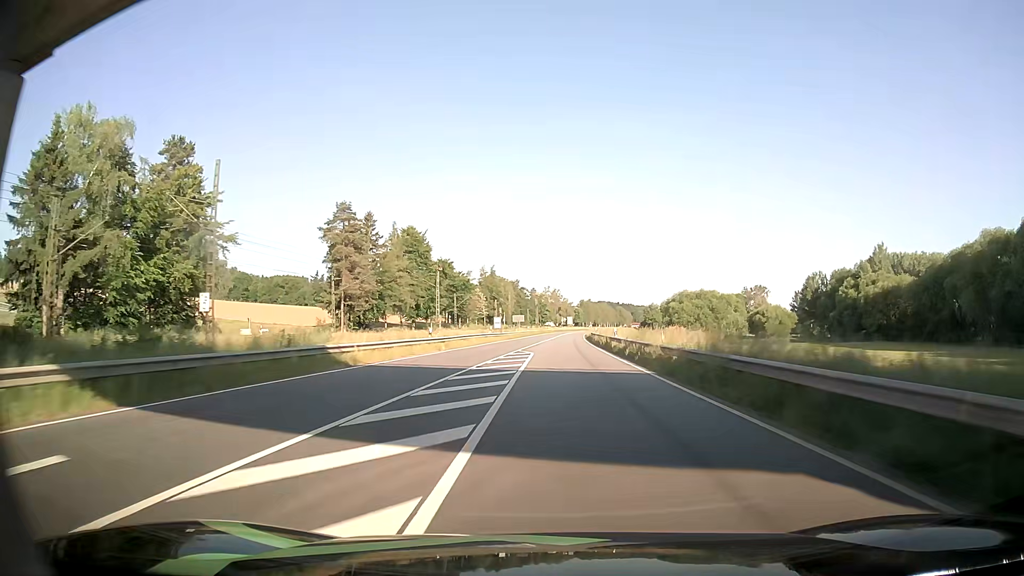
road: primary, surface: asphalt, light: Day
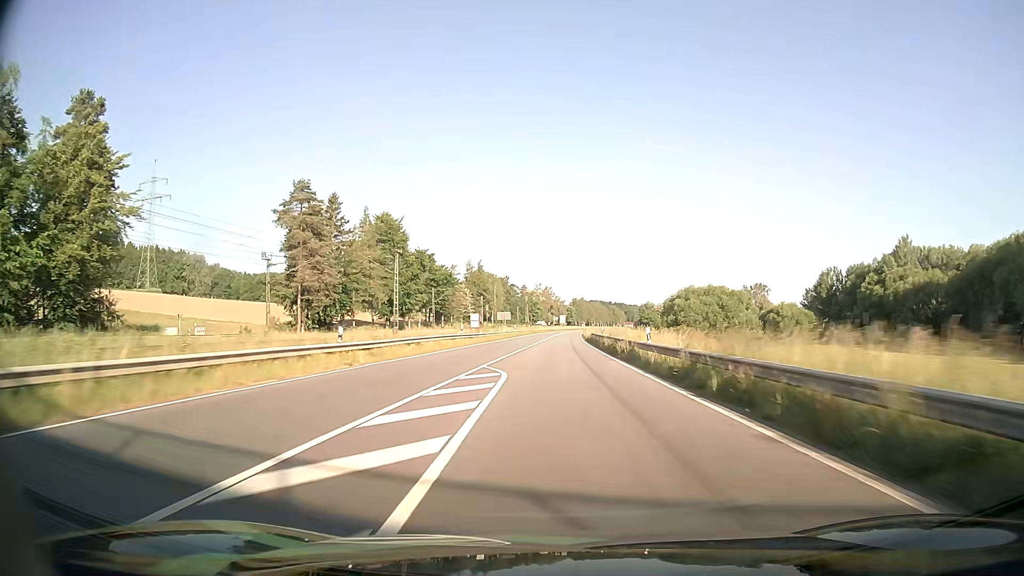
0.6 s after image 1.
(0.0, +16.6) m; +1°
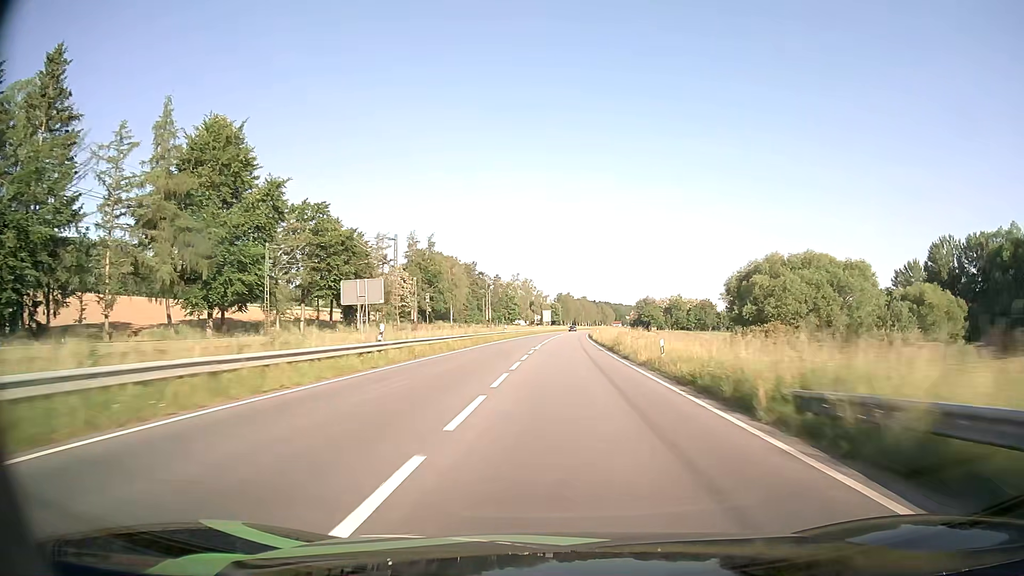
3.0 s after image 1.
(+0.9, +66.0) m; +1°
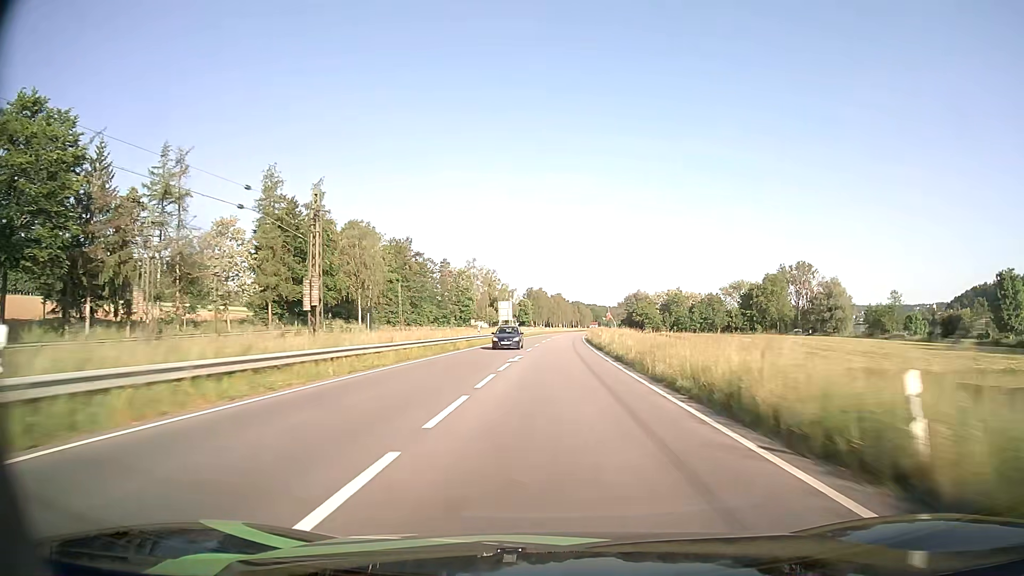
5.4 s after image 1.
(+1.8, +65.9) m; +3°
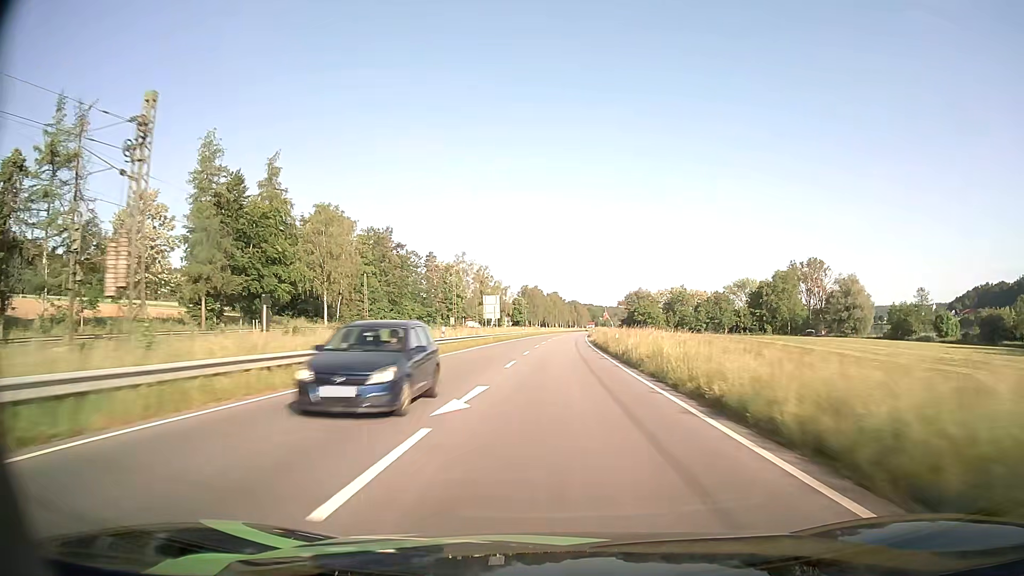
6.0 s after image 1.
(0.0, +16.5) m; 0°
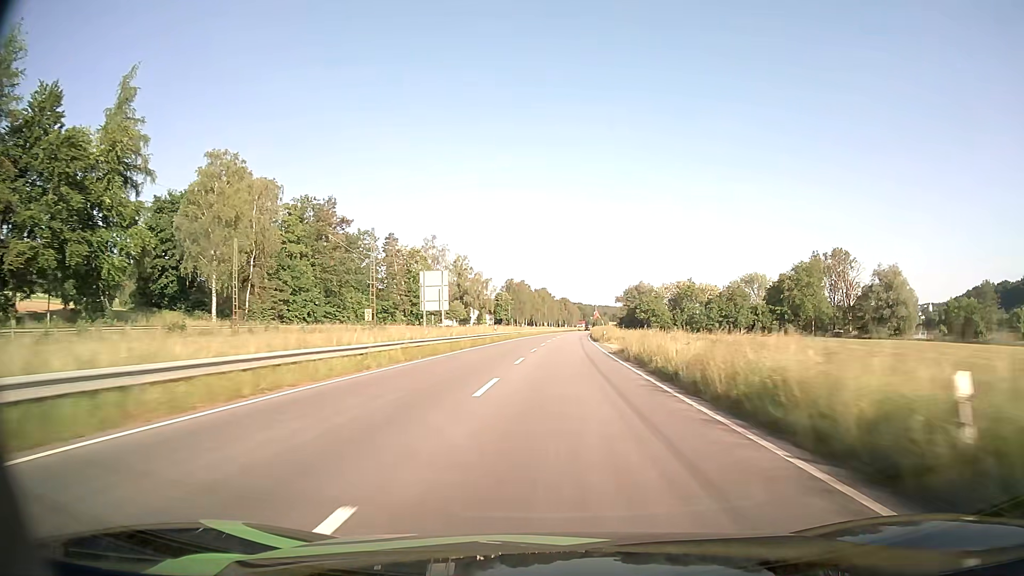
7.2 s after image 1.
(+0.2, +33.0) m; +1°
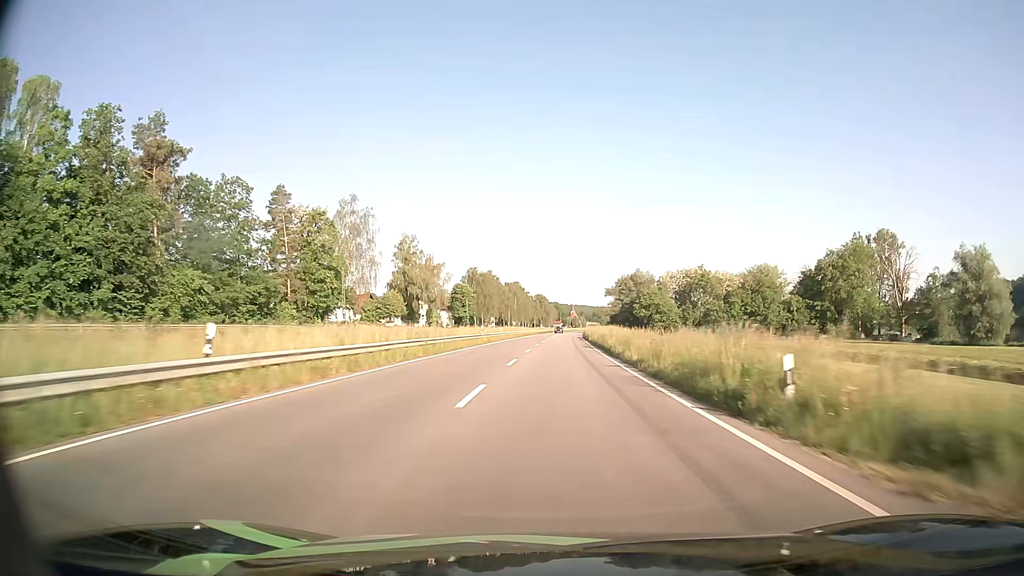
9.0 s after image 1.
(+1.0, +49.2) m; +2°
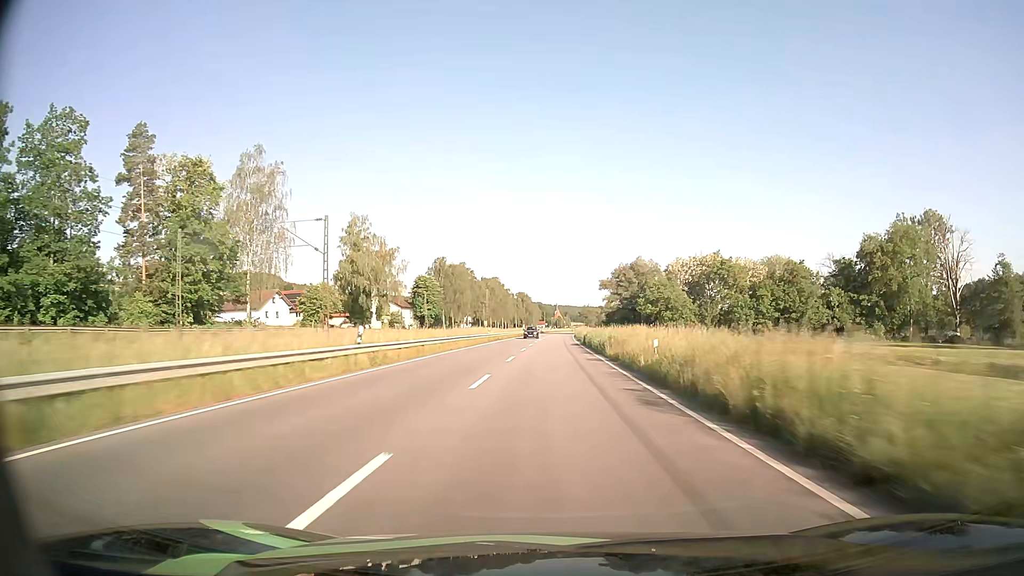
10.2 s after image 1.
(+0.3, +32.7) m; +1°
(0, +10) (0, +20) (0, +30) (0, +40) (0, +50) (+1, +60) (+1, +70) (+1, +80) (+1, +90) (+2, +100) m
